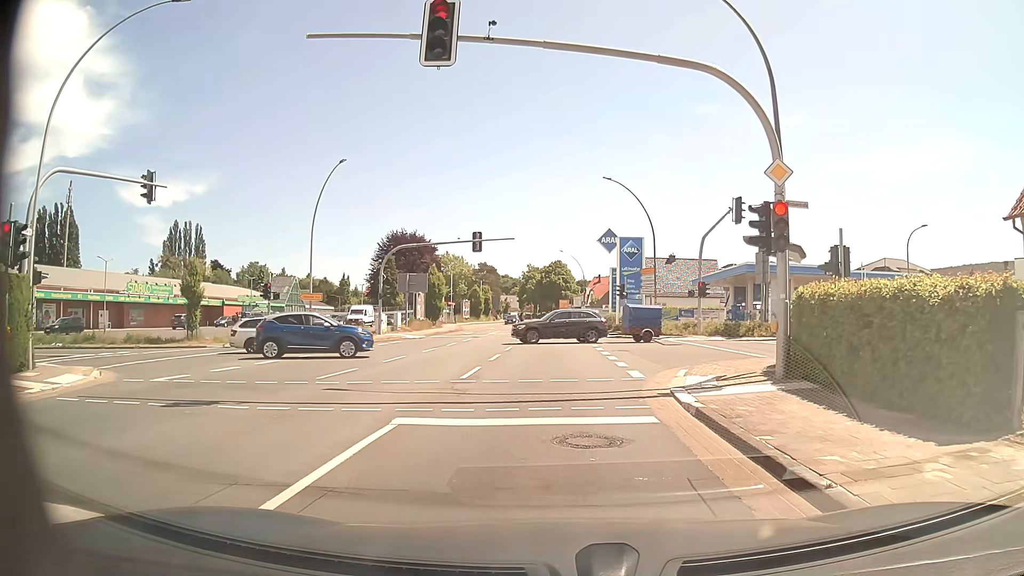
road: primary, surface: asphalt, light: Day
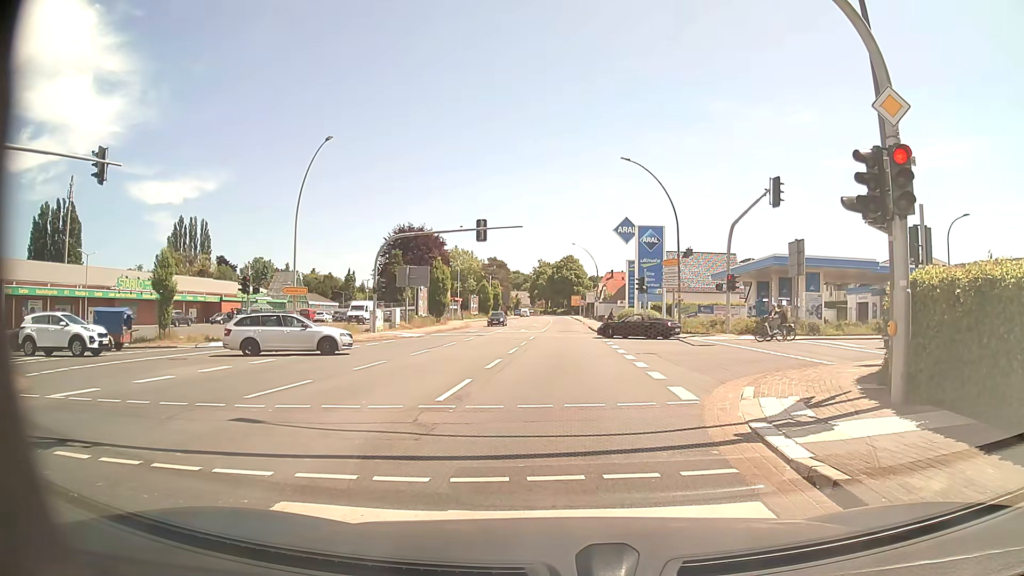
(-0.1, +4.1) m; -2°
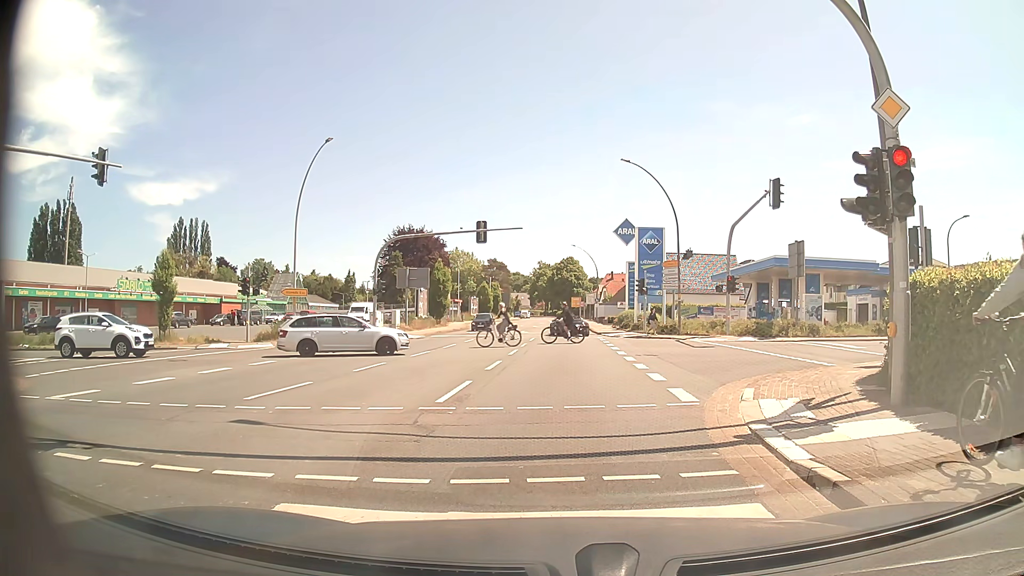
(0.0, +0.1) m; 0°
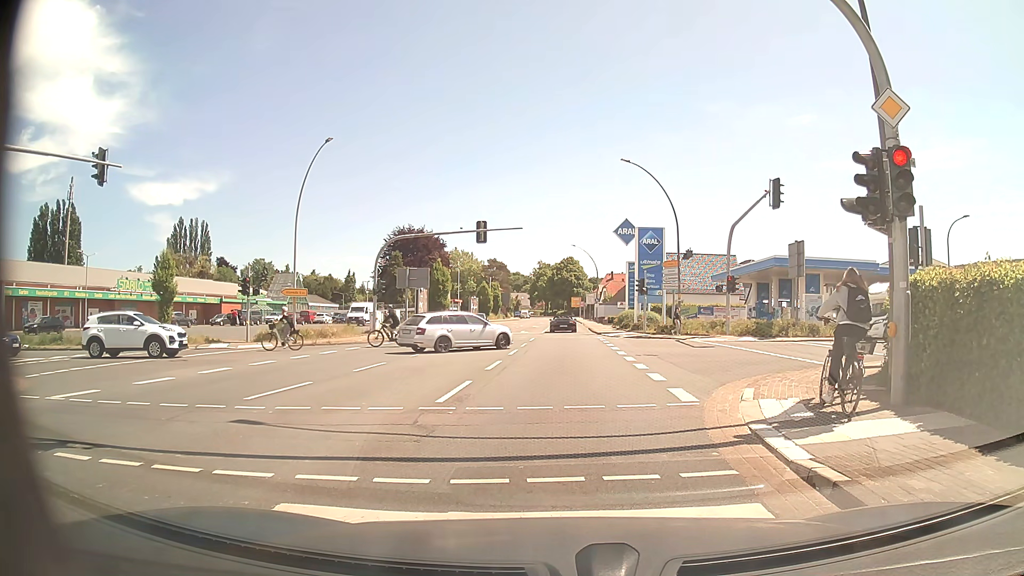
(0.0, 0.0) m; 0°
